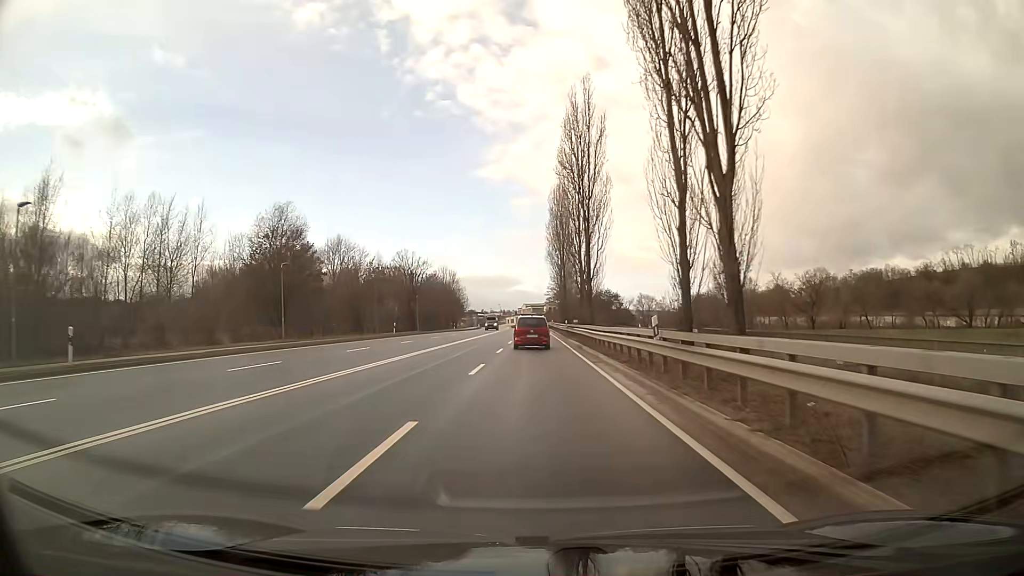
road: primary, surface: asphalt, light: Day
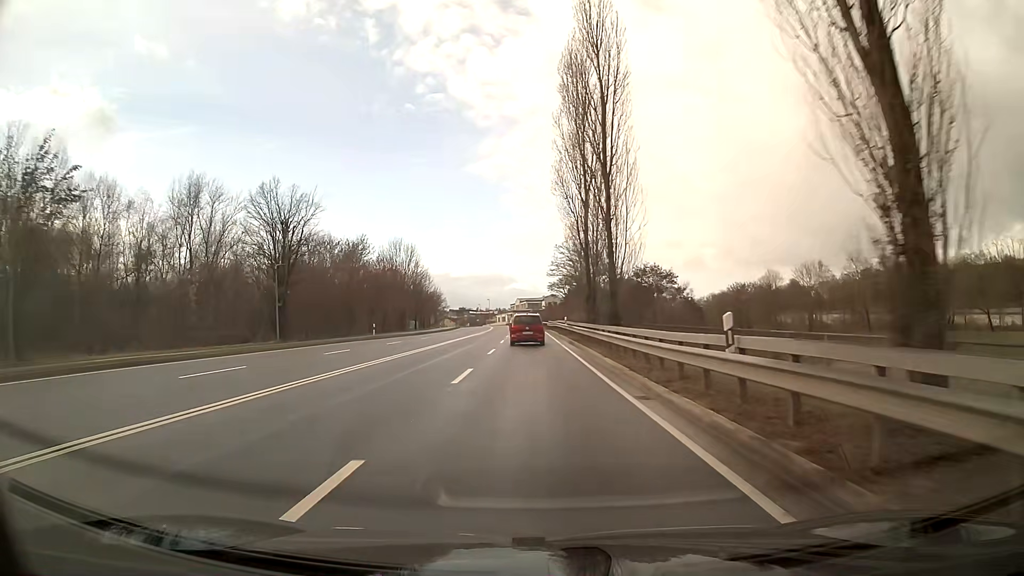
(+0.1, +50.7) m; 0°
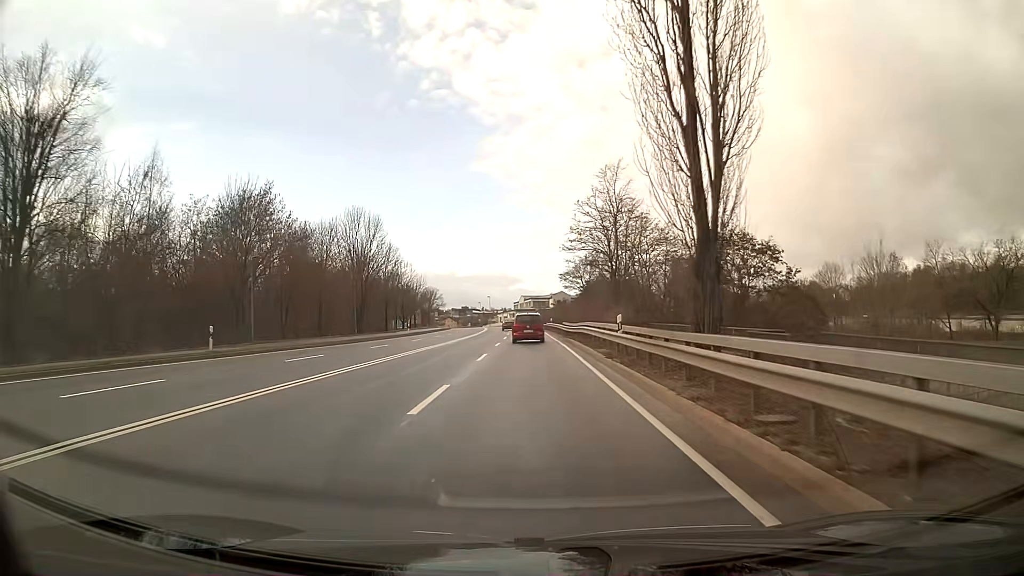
(-0.1, +28.8) m; -1°
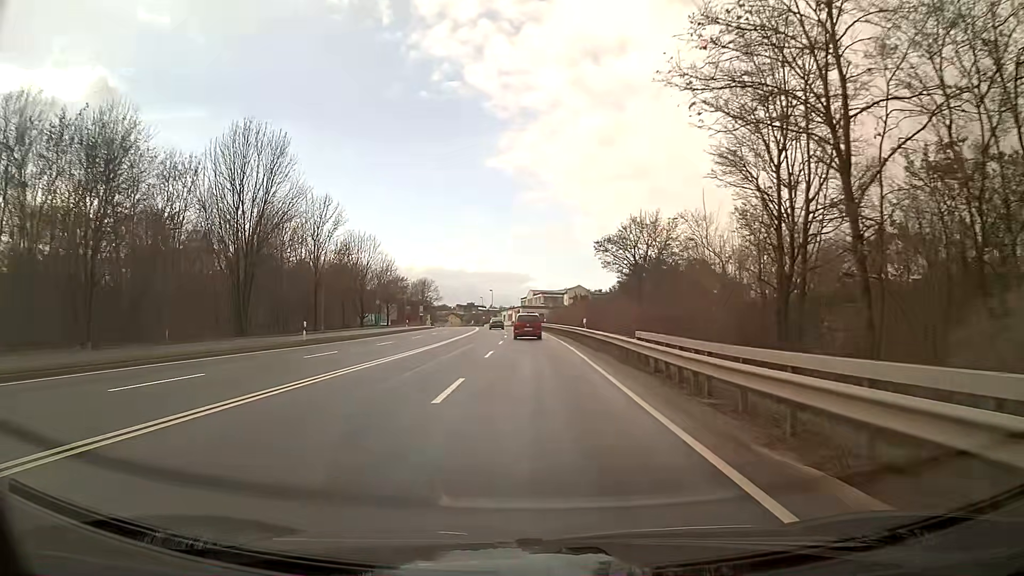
(-0.3, +34.7) m; -1°
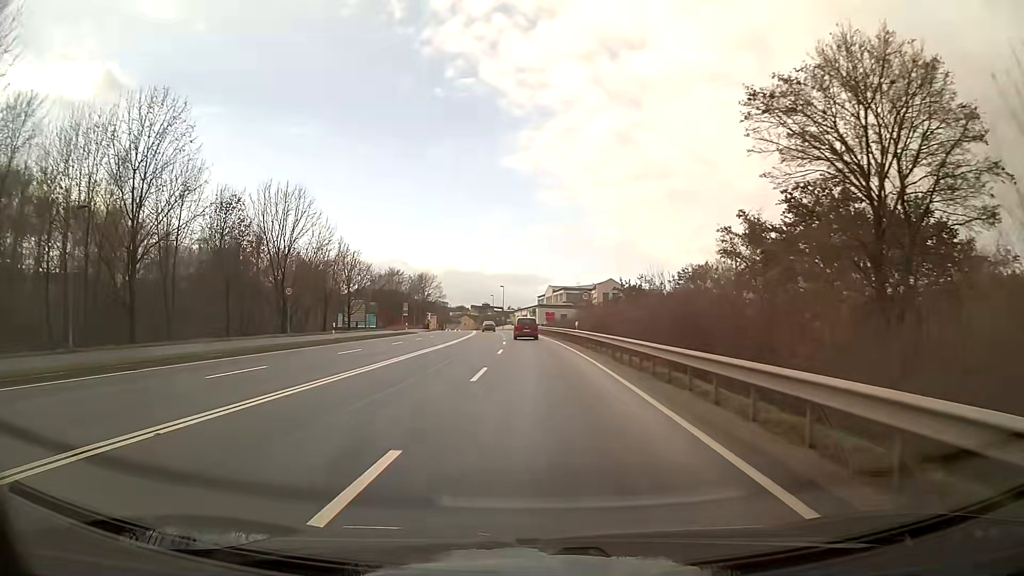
(-0.3, +31.9) m; -2°
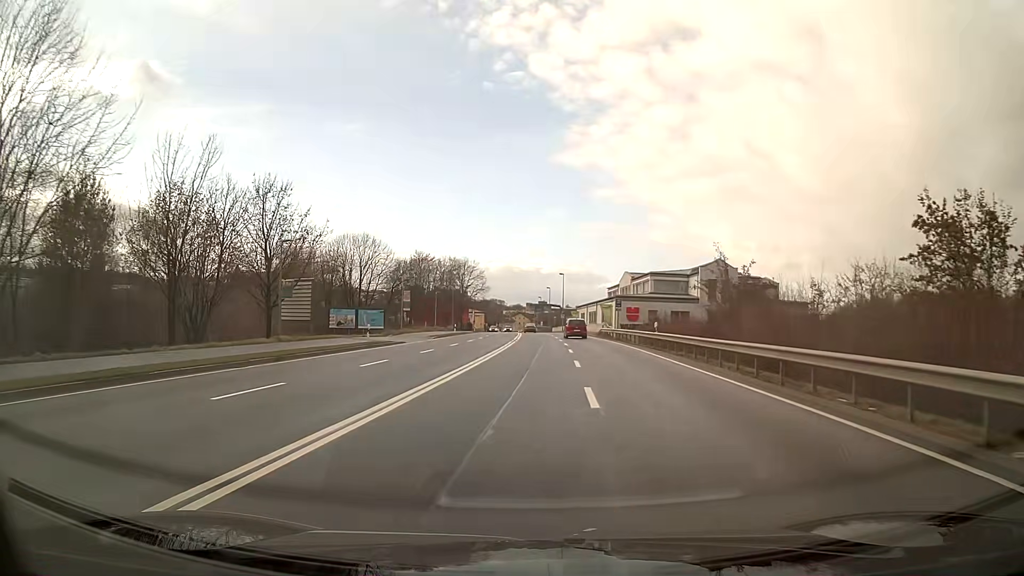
(-1.8, +38.5) m; -4°
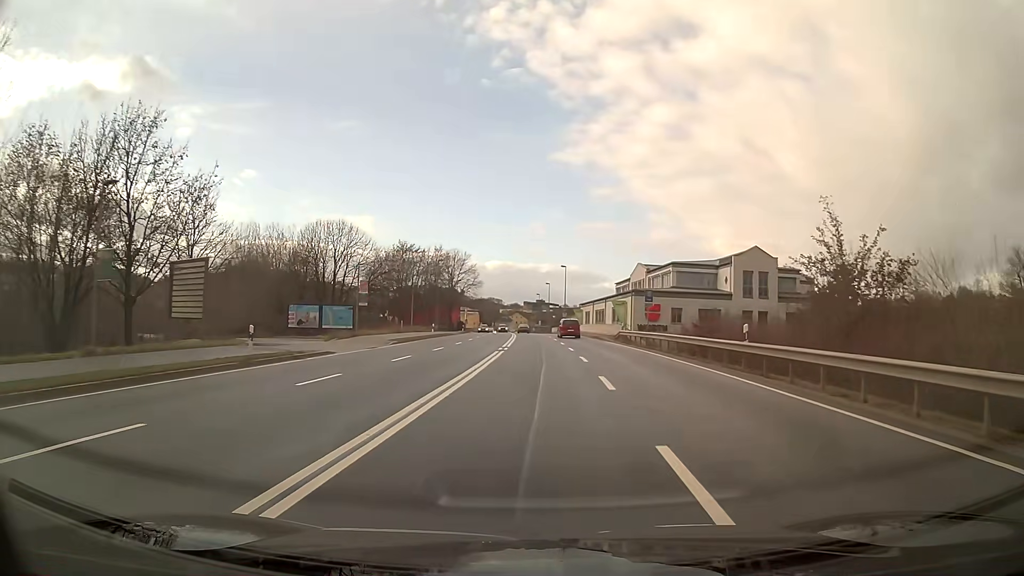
(+0.1, +15.3) m; 0°
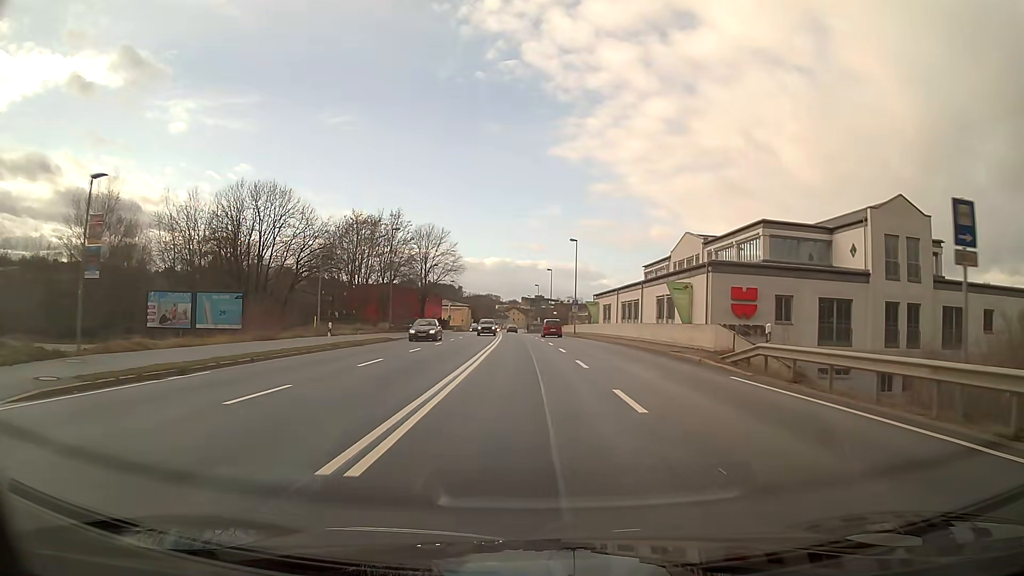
(0.0, +30.6) m; 0°
(0, +10) (0, +20) (0, +30) (-1, +40) (-1, +50) (-1, +60) (-2, +70) (-2, +80) (-2, +90) (-3, +100) m
